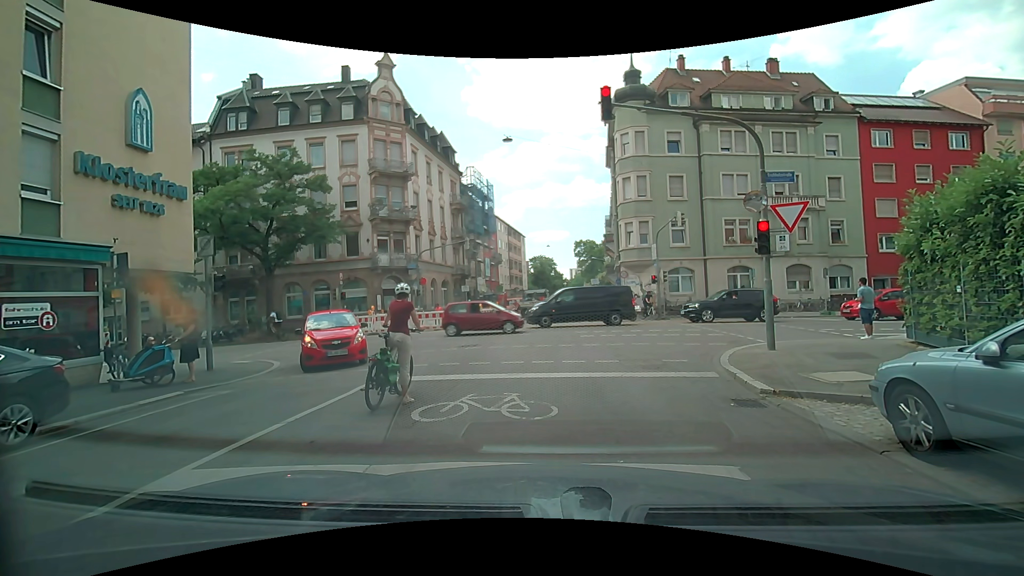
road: residential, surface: asphalt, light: Day
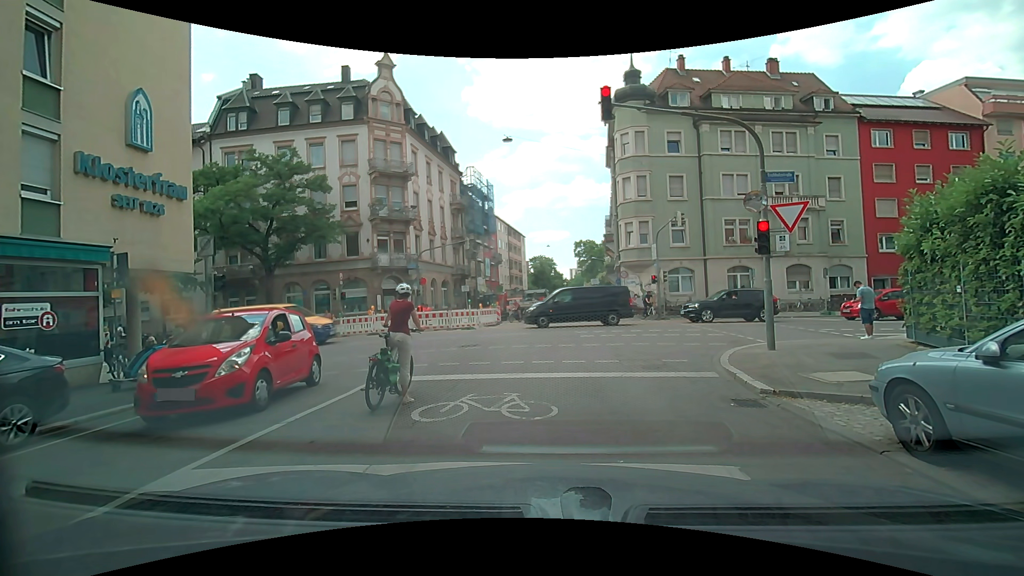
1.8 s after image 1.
(0.0, 0.0) m; 0°
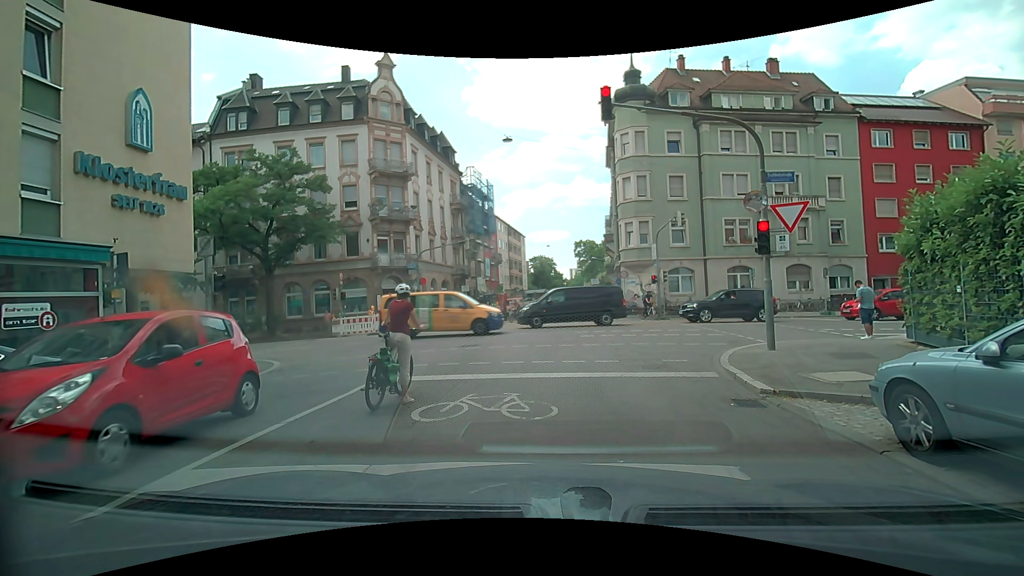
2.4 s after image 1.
(0.0, 0.0) m; 0°
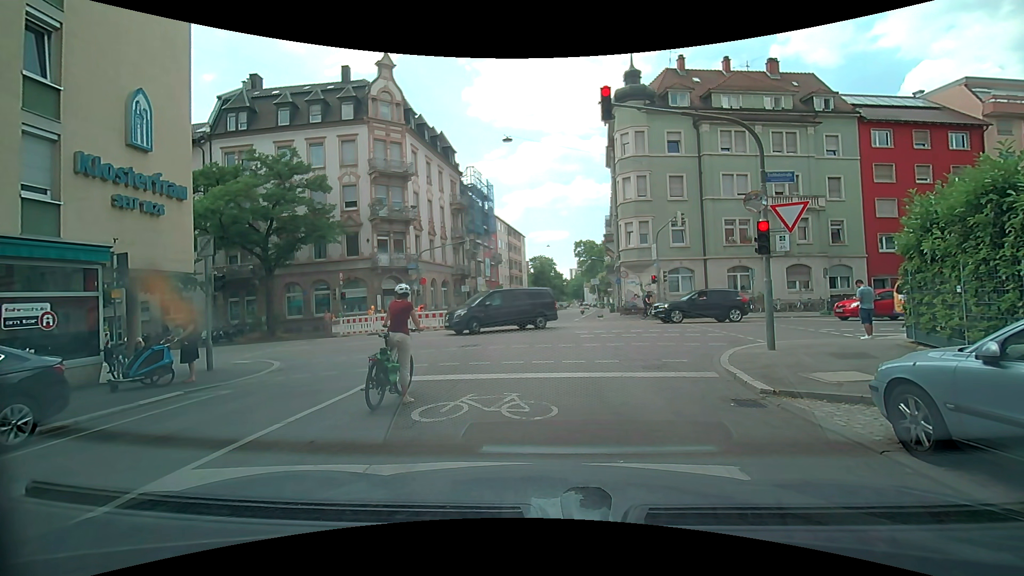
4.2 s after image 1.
(0.0, 0.0) m; 0°
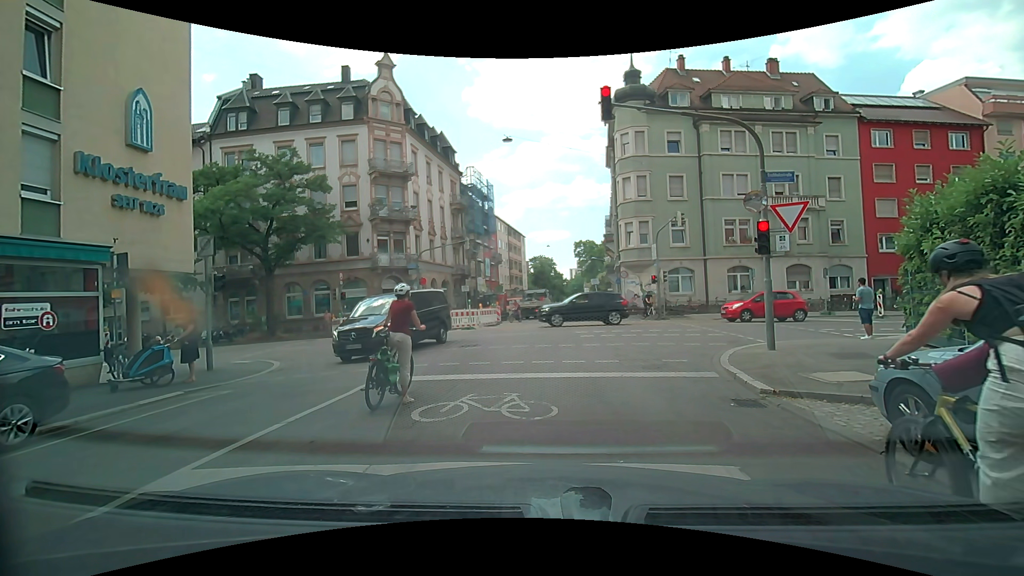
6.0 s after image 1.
(0.0, 0.0) m; 0°
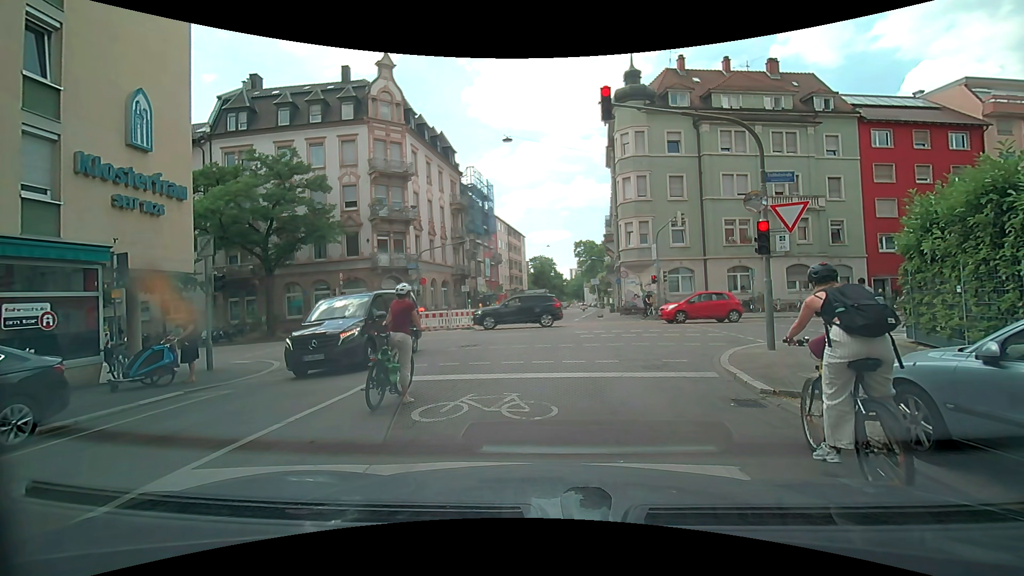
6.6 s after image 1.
(0.0, 0.0) m; 0°
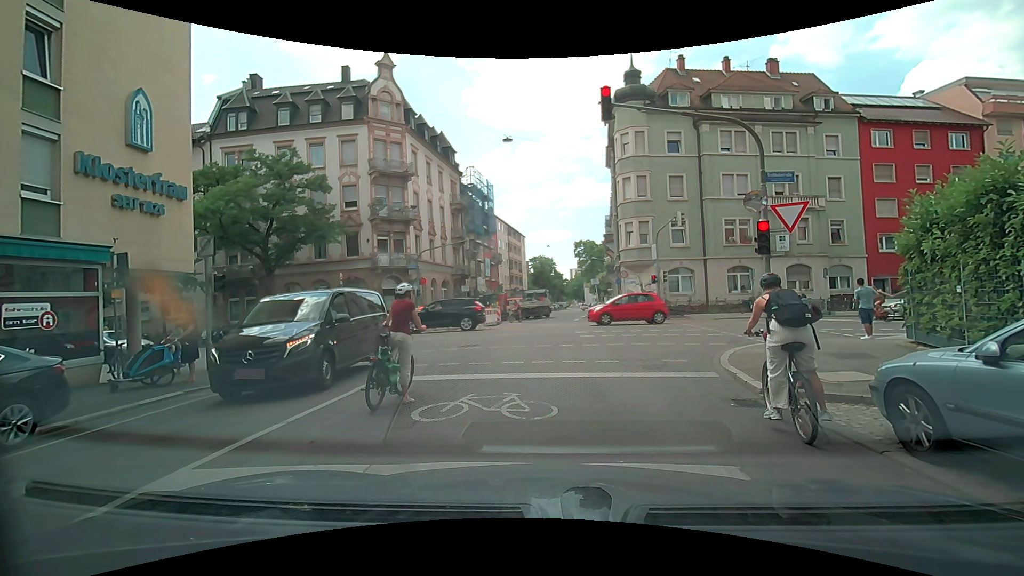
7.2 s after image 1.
(0.0, 0.0) m; 0°
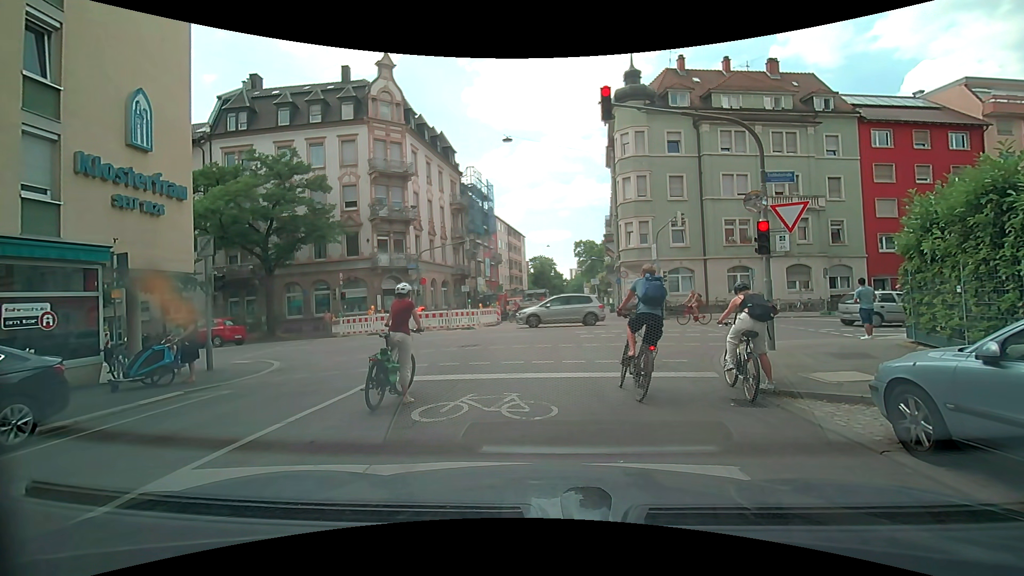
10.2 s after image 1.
(0.0, 0.0) m; 0°
